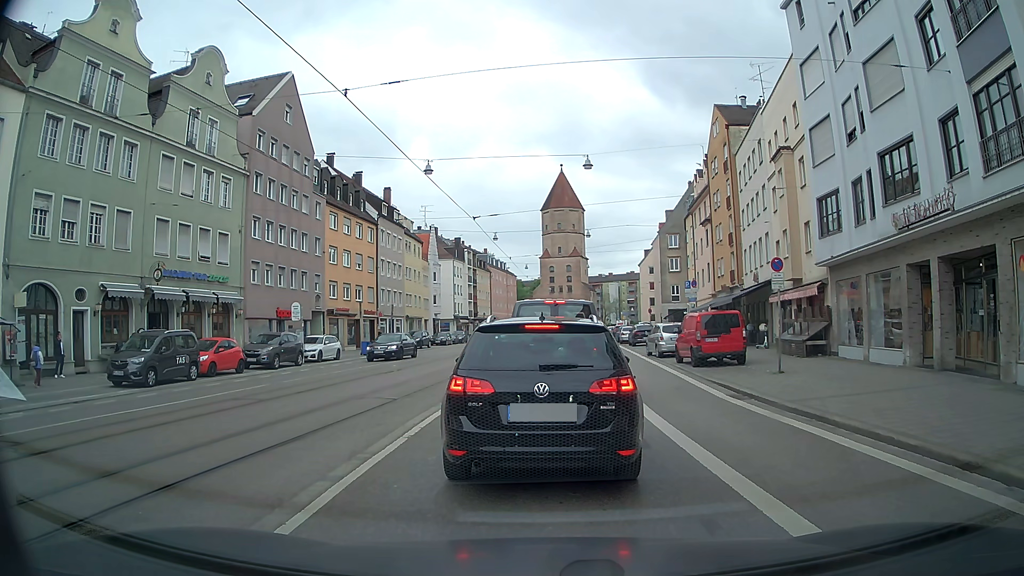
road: tertiary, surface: asphalt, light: Day
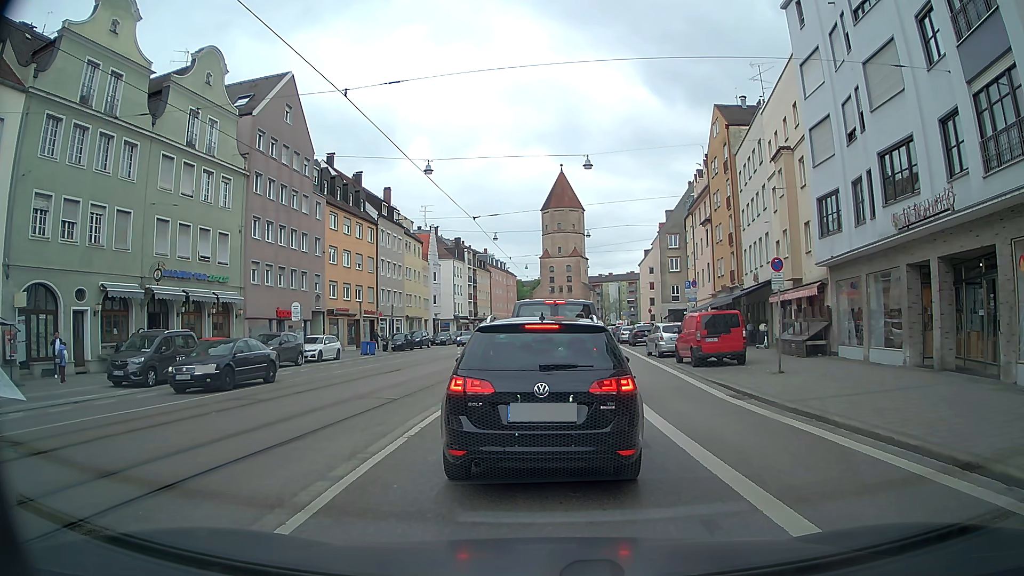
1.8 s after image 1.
(0.0, 0.0) m; 0°
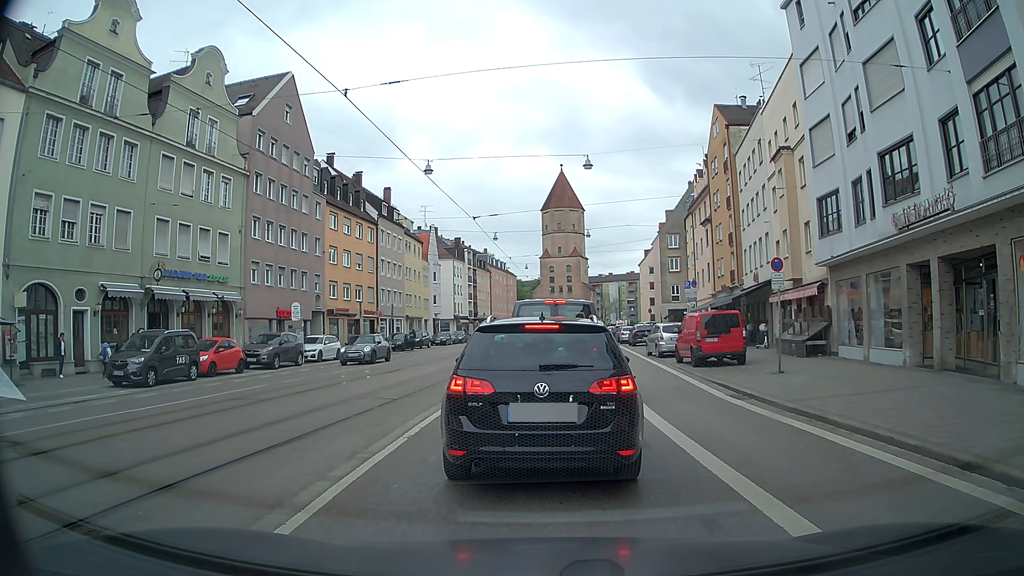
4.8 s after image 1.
(0.0, 0.0) m; 0°
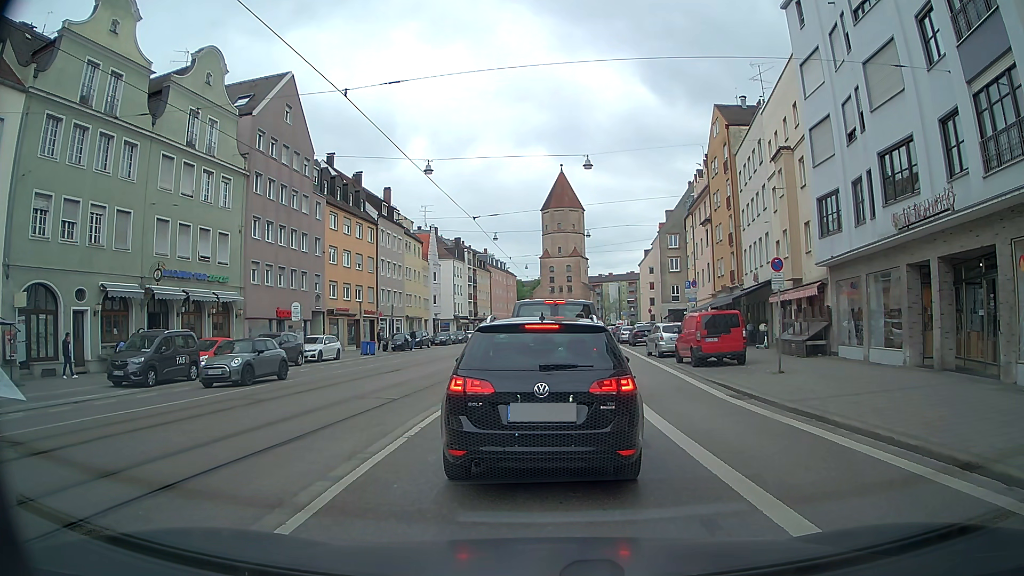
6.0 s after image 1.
(0.0, 0.0) m; 0°
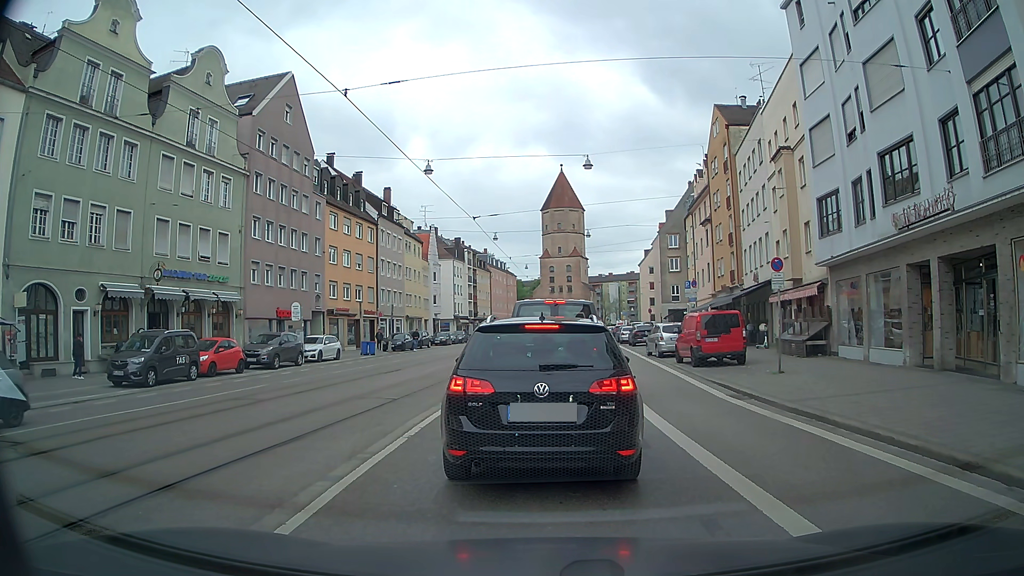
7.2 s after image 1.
(0.0, 0.0) m; 0°
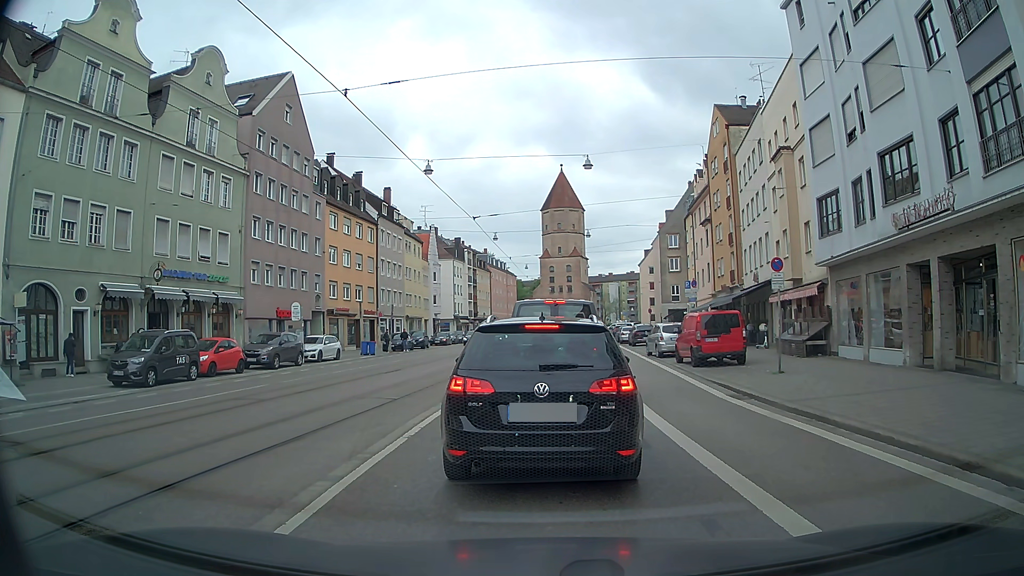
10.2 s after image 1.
(0.0, 0.0) m; 0°
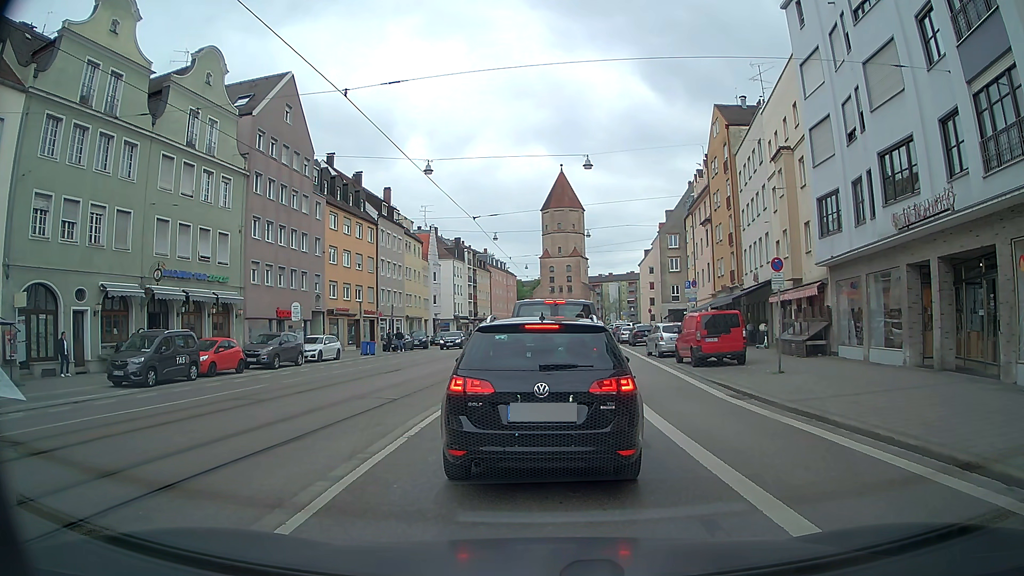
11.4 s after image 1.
(0.0, 0.0) m; 0°
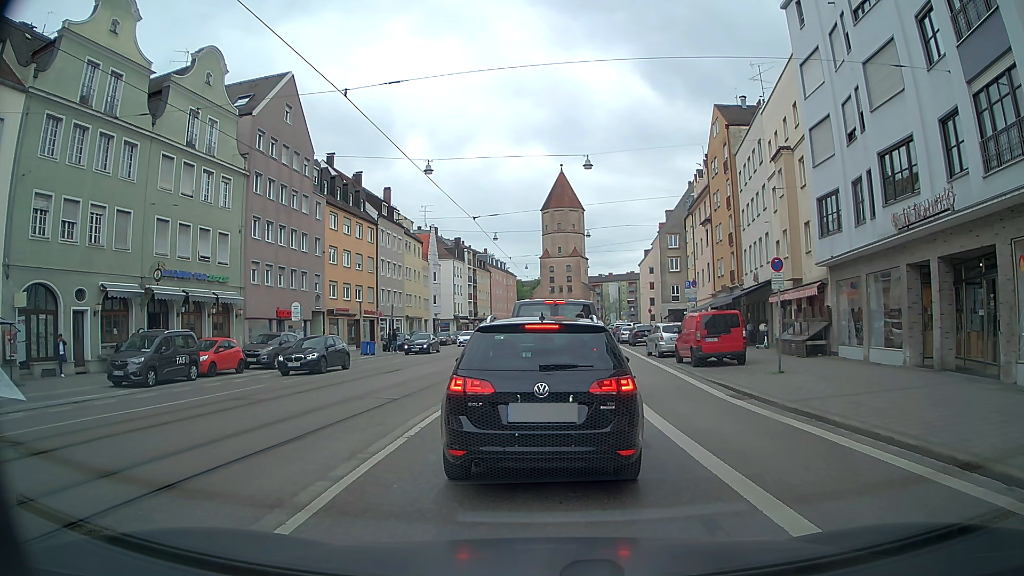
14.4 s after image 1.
(0.0, 0.0) m; 0°
